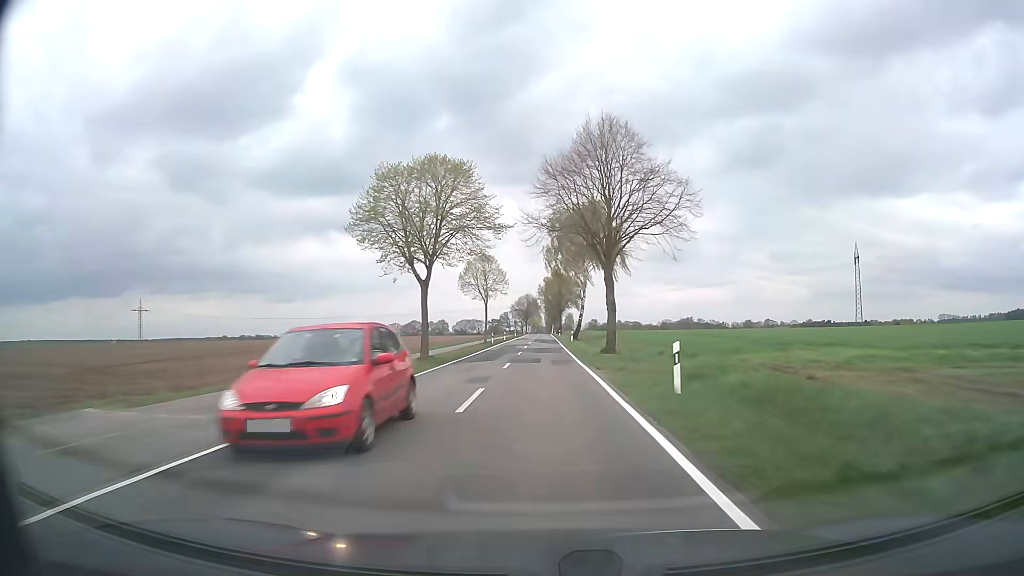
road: secondary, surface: asphalt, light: Day
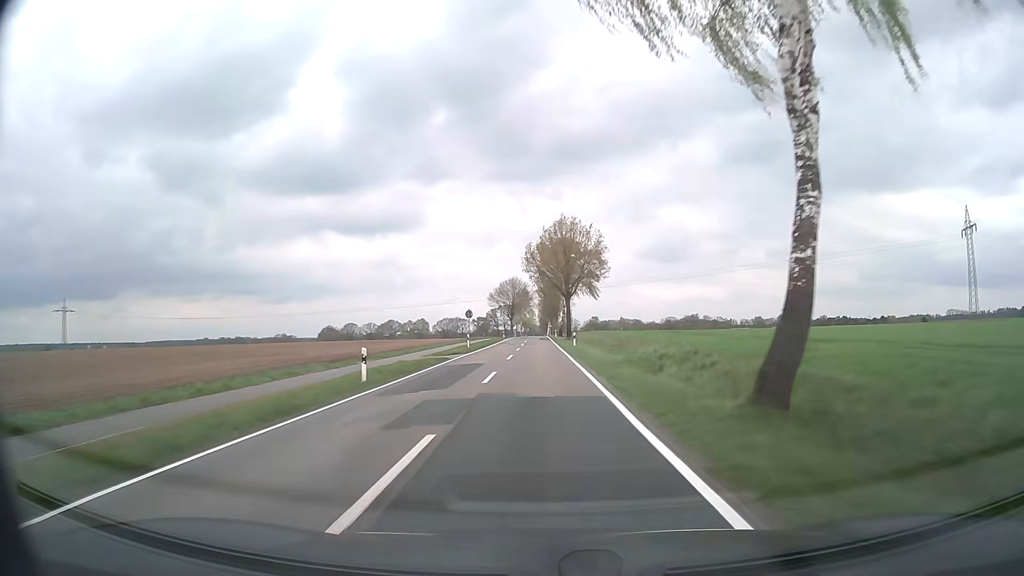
(+0.1, +66.9) m; +1°
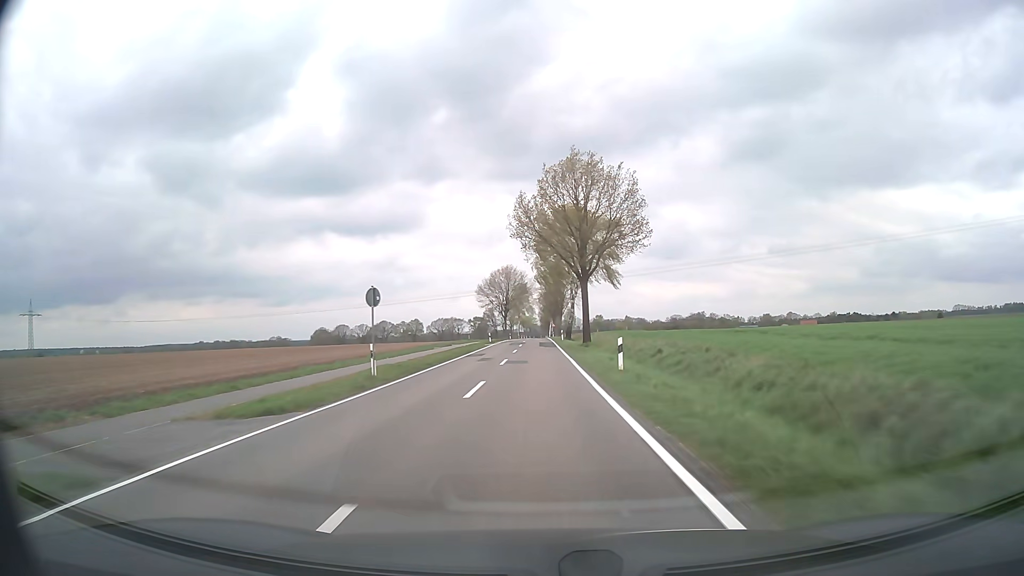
(-0.1, +27.8) m; 0°
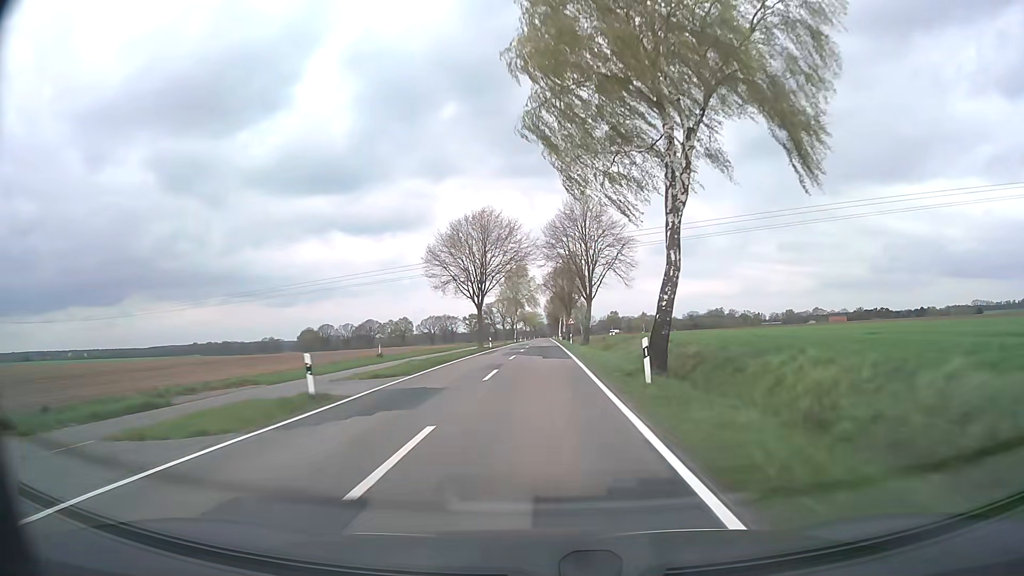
(-0.3, +56.4) m; -1°
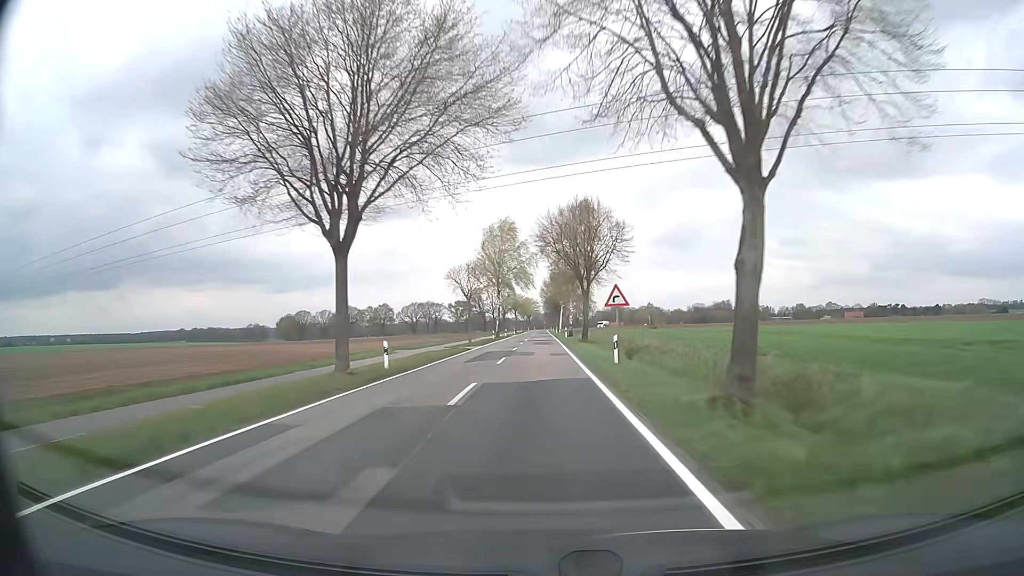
(+0.1, +41.8) m; 0°
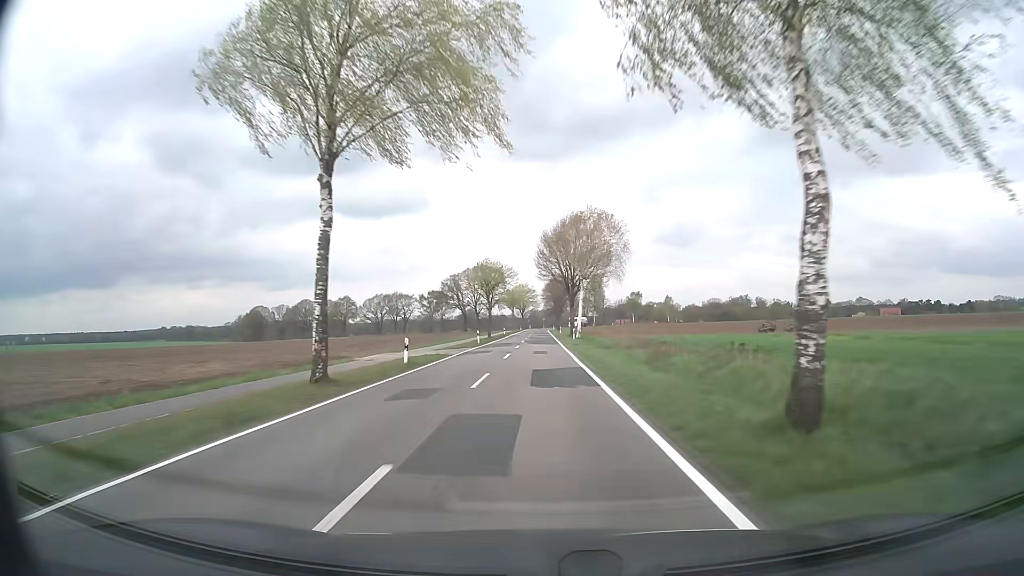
(+0.2, +69.0) m; 0°
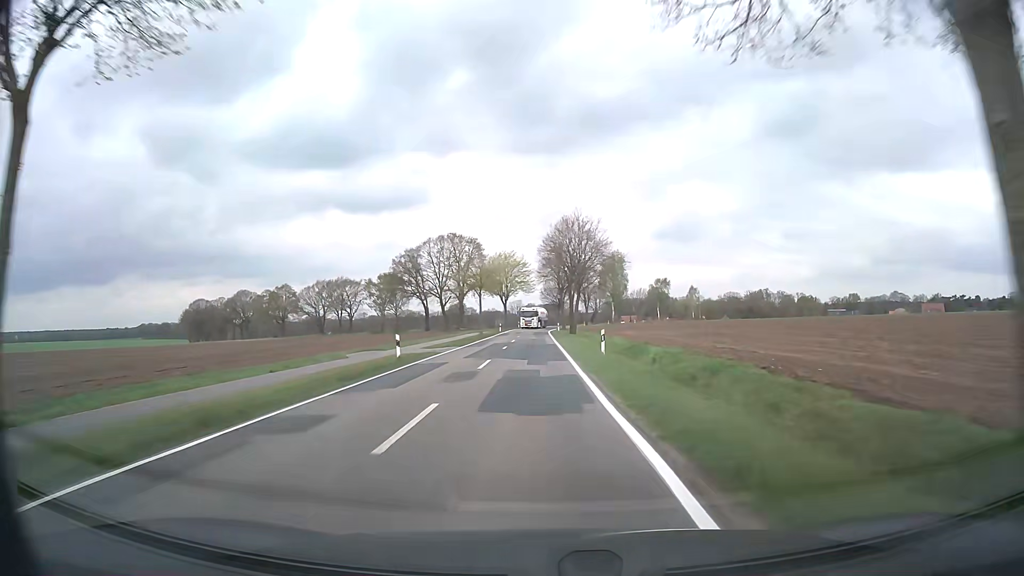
(+0.2, +67.2) m; 0°
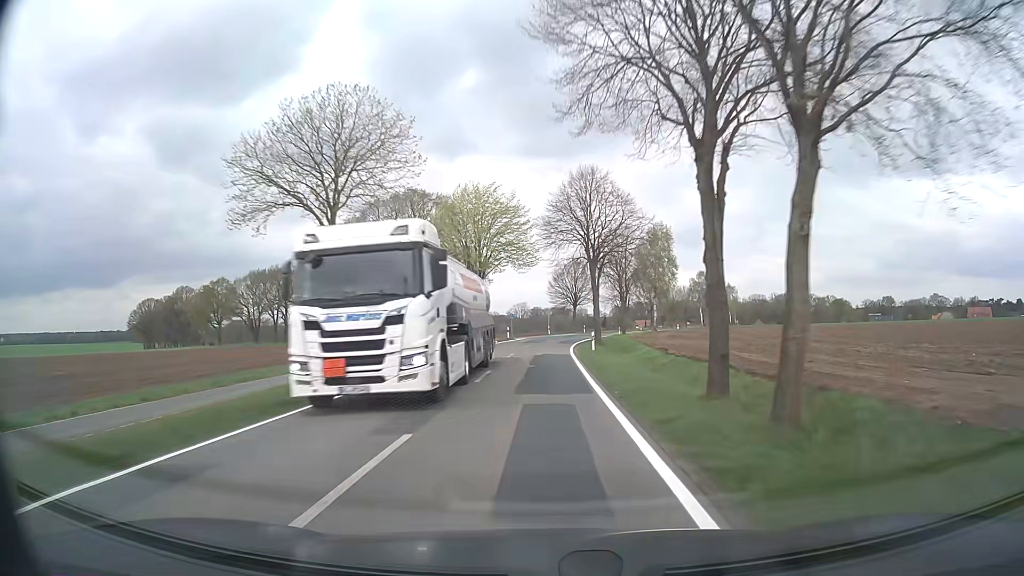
(-0.2, +50.8) m; -1°
